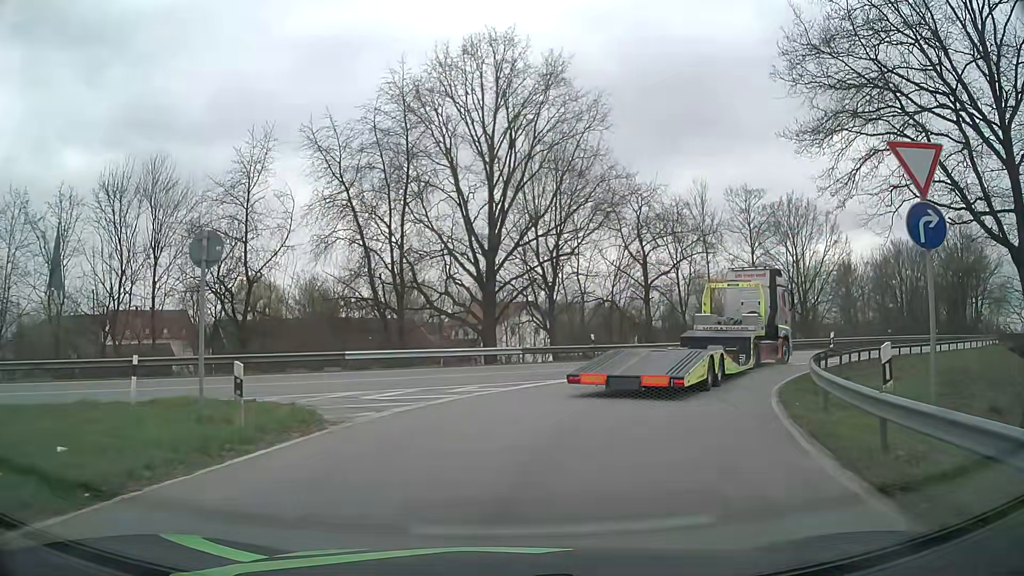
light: Day
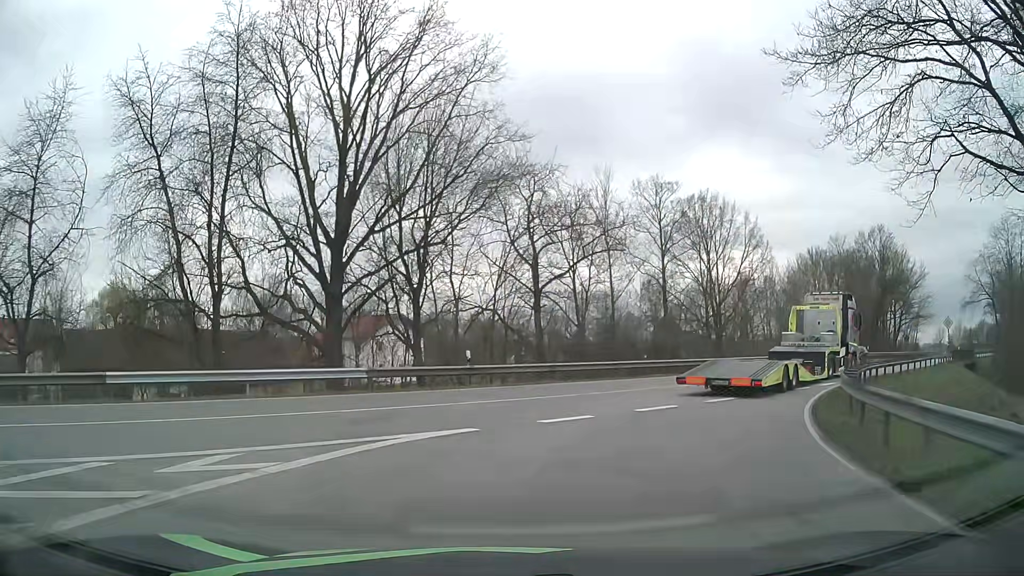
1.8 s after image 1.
(+0.8, +9.0) m; +10°
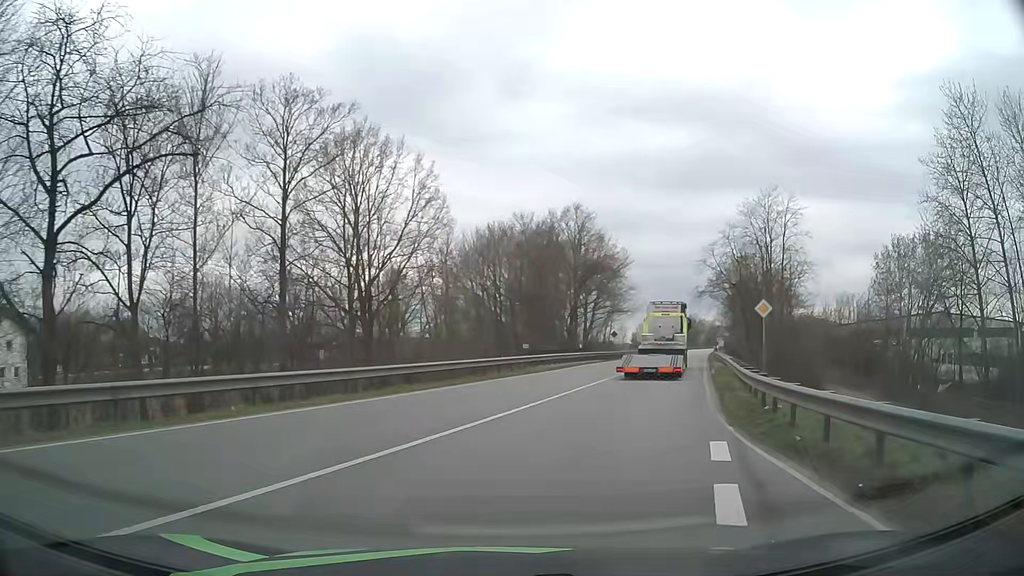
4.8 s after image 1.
(+4.6, +17.6) m; +31°
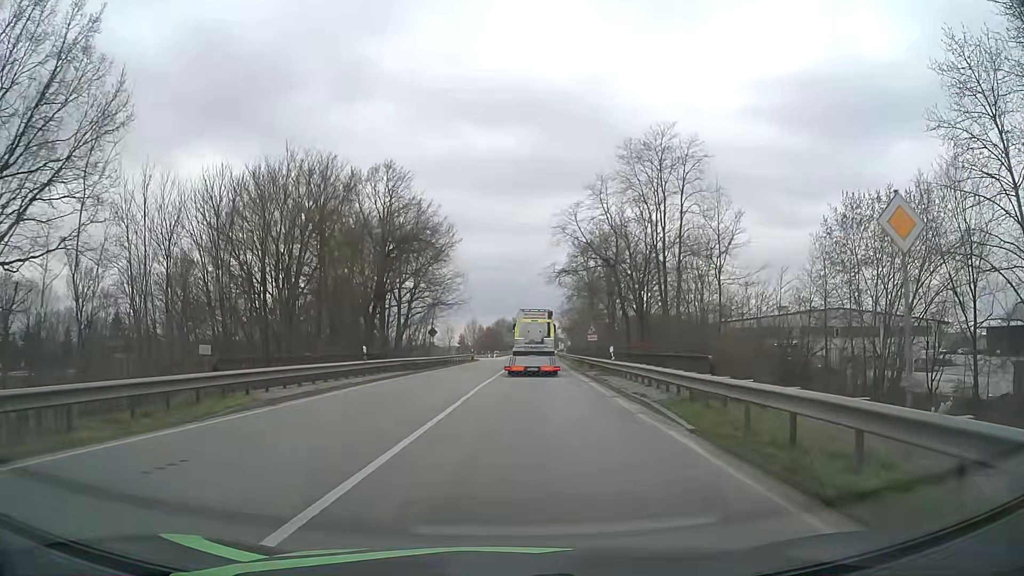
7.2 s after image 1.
(+3.6, +21.4) m; +14°
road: primary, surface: asphalt
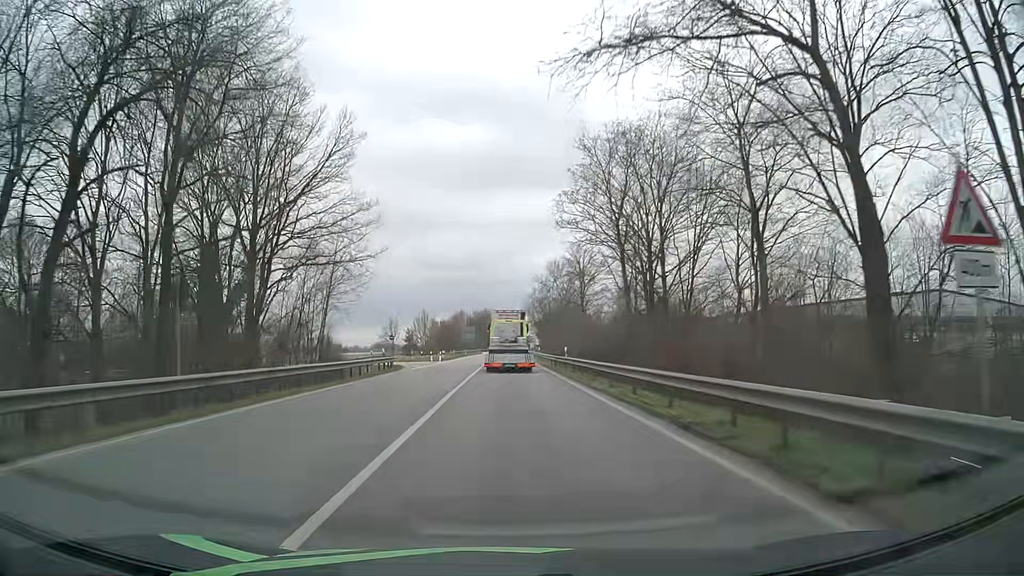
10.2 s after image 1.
(+1.1, +37.4) m; +3°
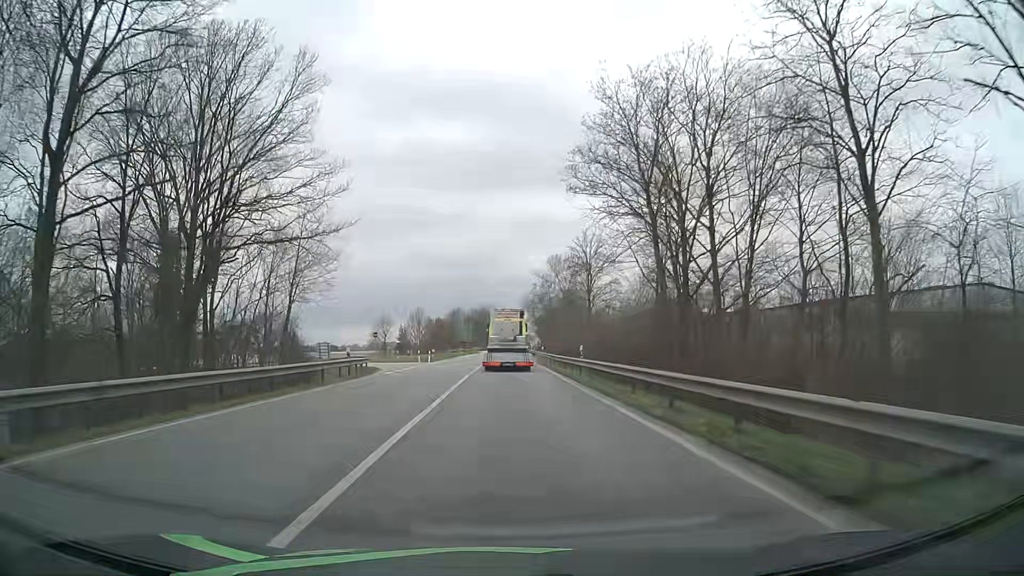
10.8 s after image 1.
(0.0, +8.5) m; 0°
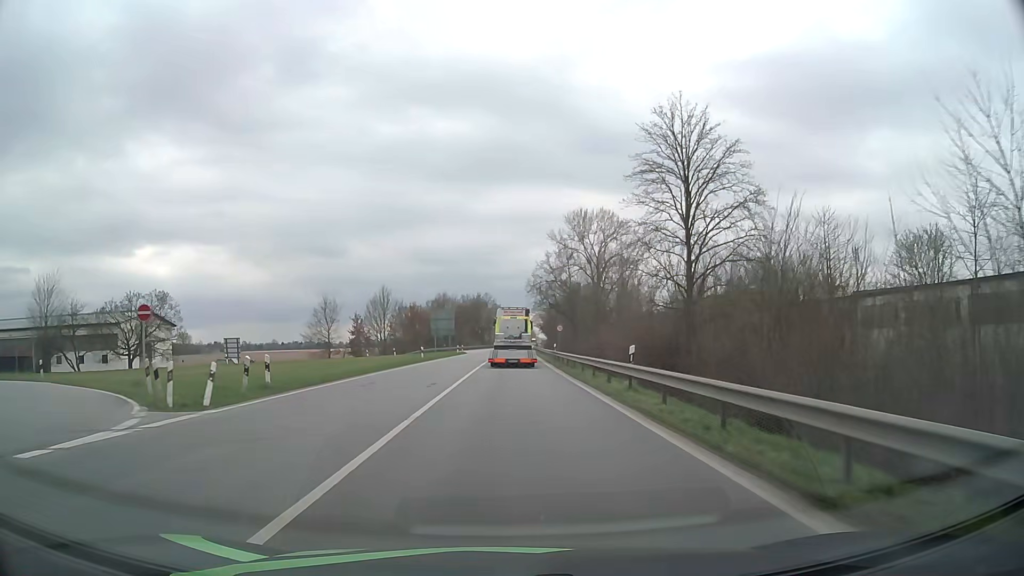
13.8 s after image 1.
(+0.3, +44.2) m; 0°
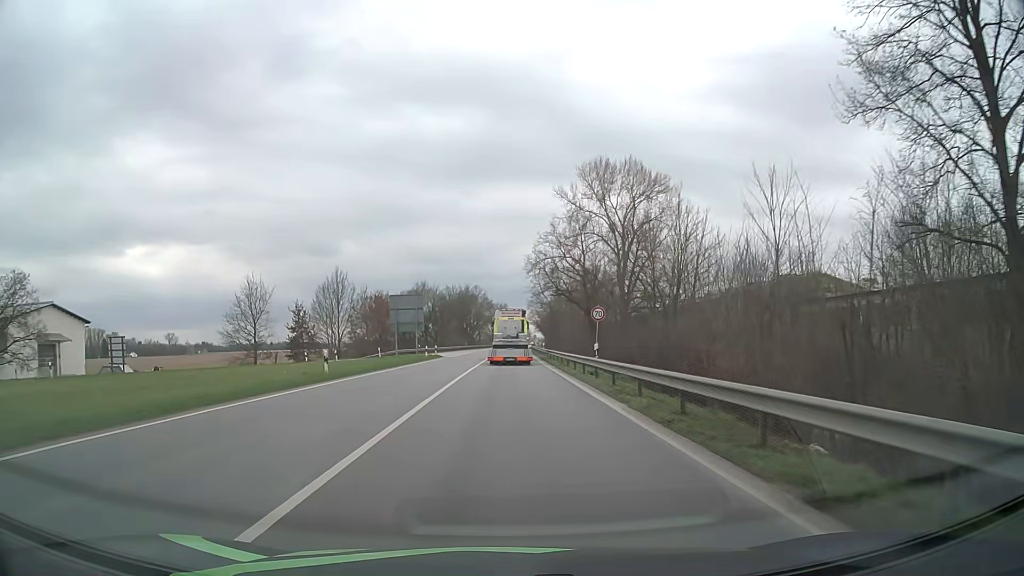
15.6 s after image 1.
(+0.3, +25.9) m; +1°
(0, +10) (0, +20) (0, +30) (0, +40) (0, +50) (0, +60) (+1, +70) (+1, +80) (+1, +90) (+1, +100) m
